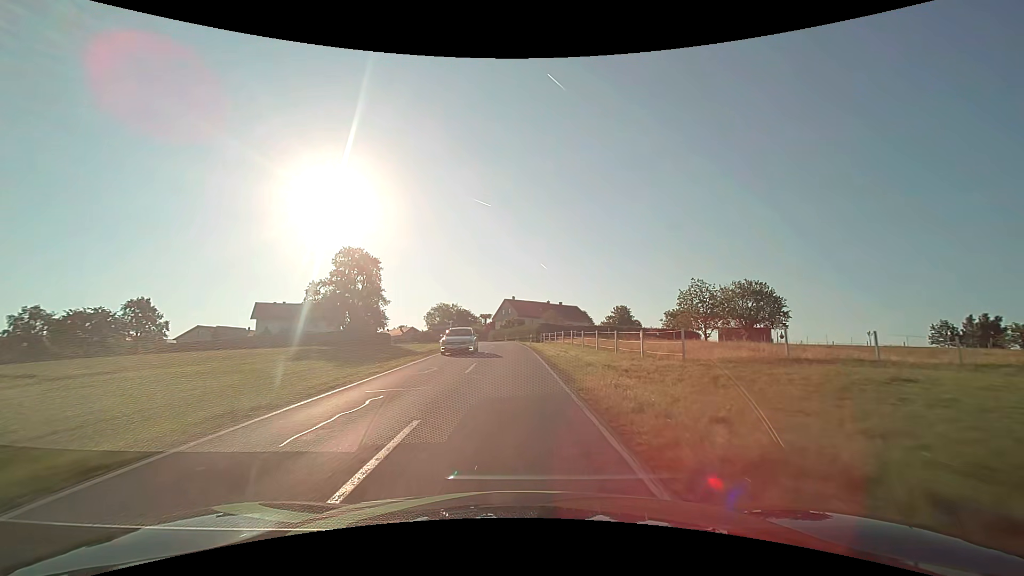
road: secondary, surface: asphalt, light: Day
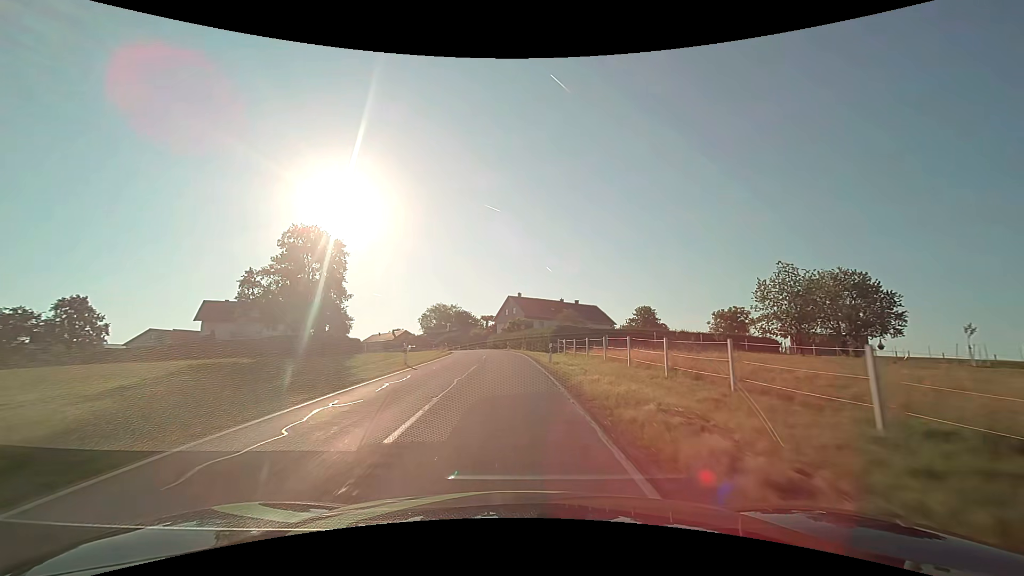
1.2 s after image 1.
(0.0, +21.3) m; -1°
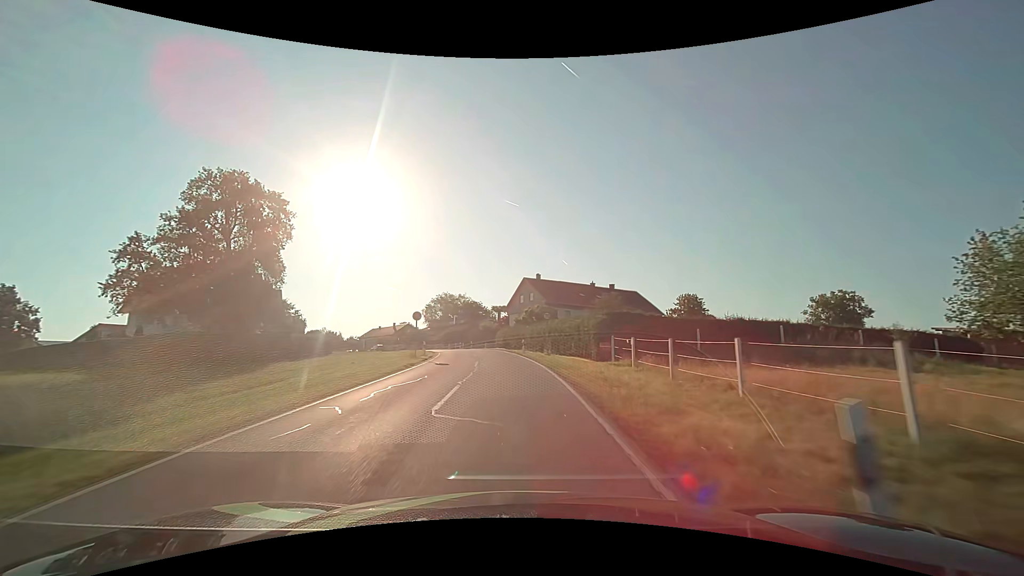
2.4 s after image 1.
(-0.2, +21.3) m; -2°
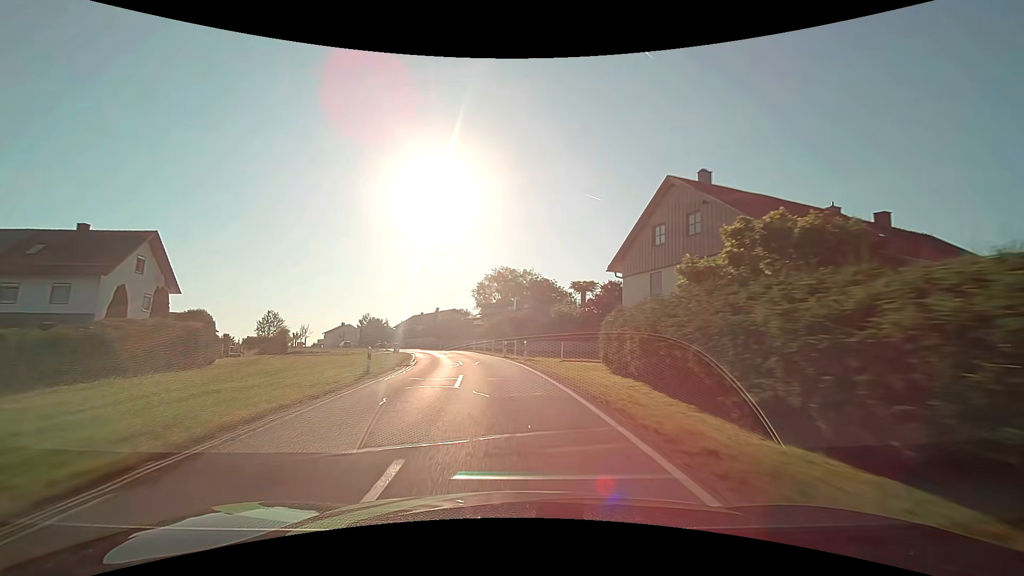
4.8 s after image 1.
(-2.7, +43.0) m; -8°
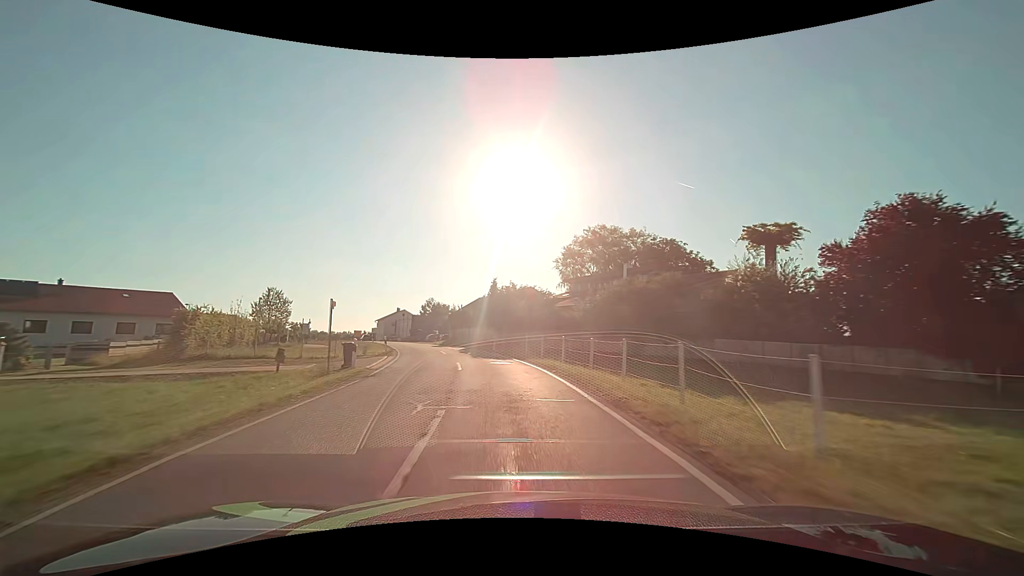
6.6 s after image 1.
(-2.9, +32.4) m; -10°
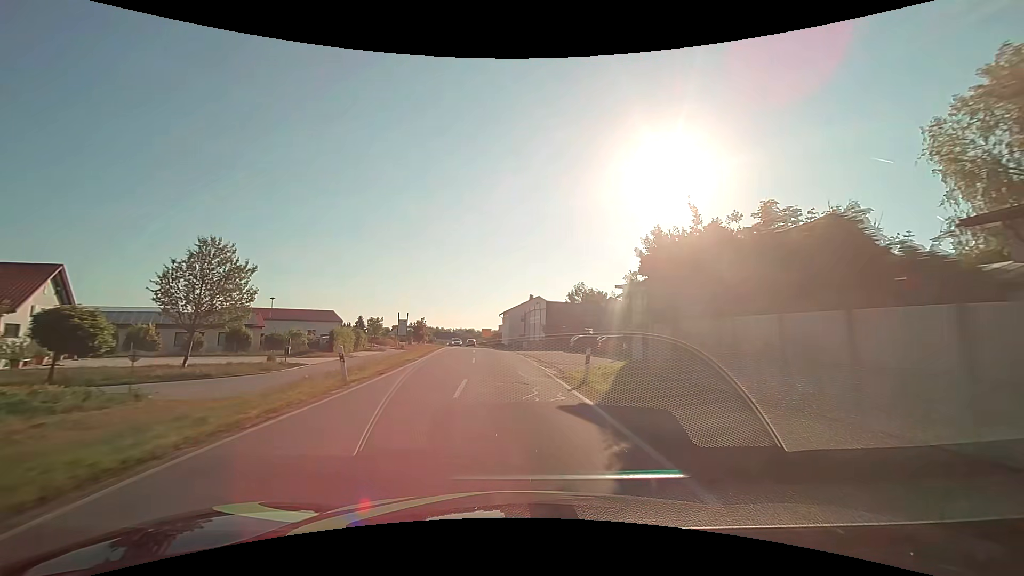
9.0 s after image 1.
(-6.4, +42.9) m; -17°
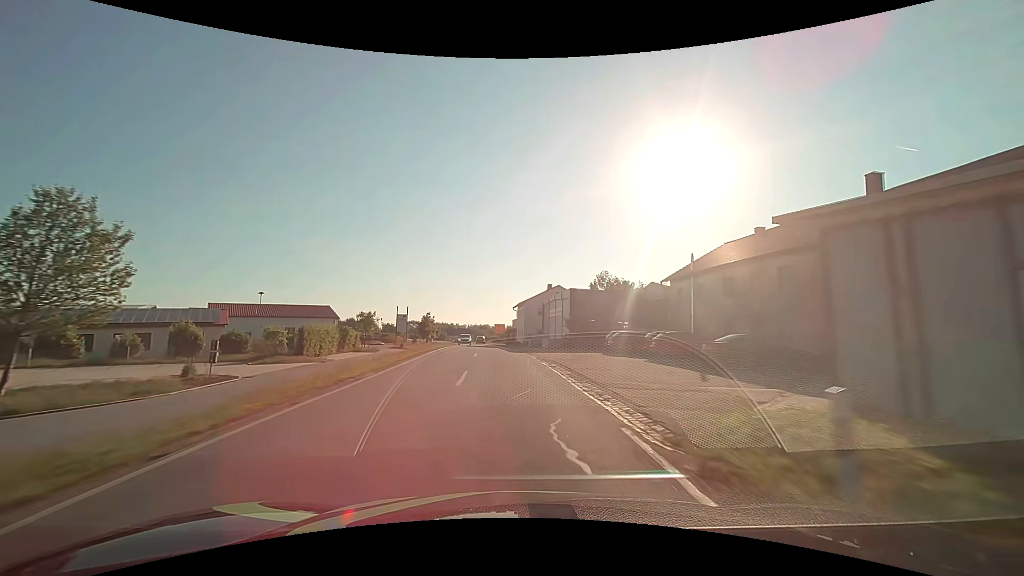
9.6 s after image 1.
(-0.2, +10.9) m; -2°
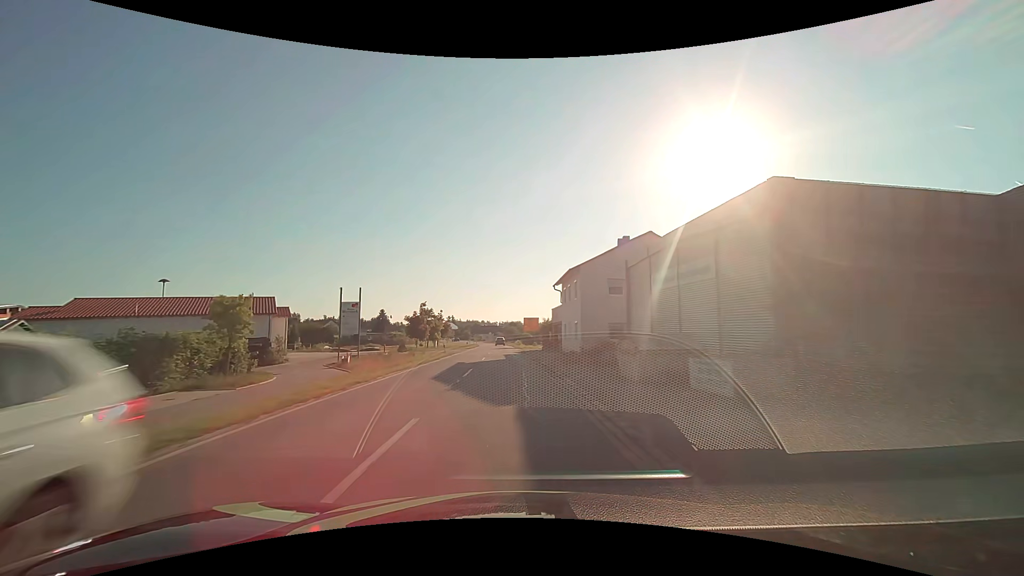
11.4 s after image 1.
(-1.0, +32.9) m; -4°
(0, +10) (0, +20) (-1, +30) (-1, +40) (-1, +50) (-2, +60) (-2, +70) (-3, +80) (-3, +90) (-4, +100) m
